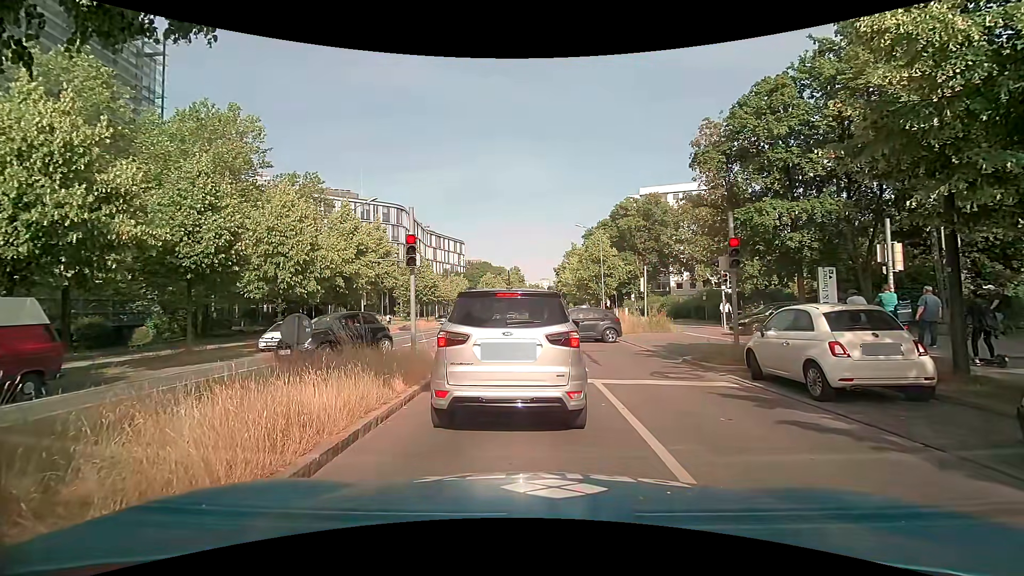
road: tertiary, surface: asphalt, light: Day
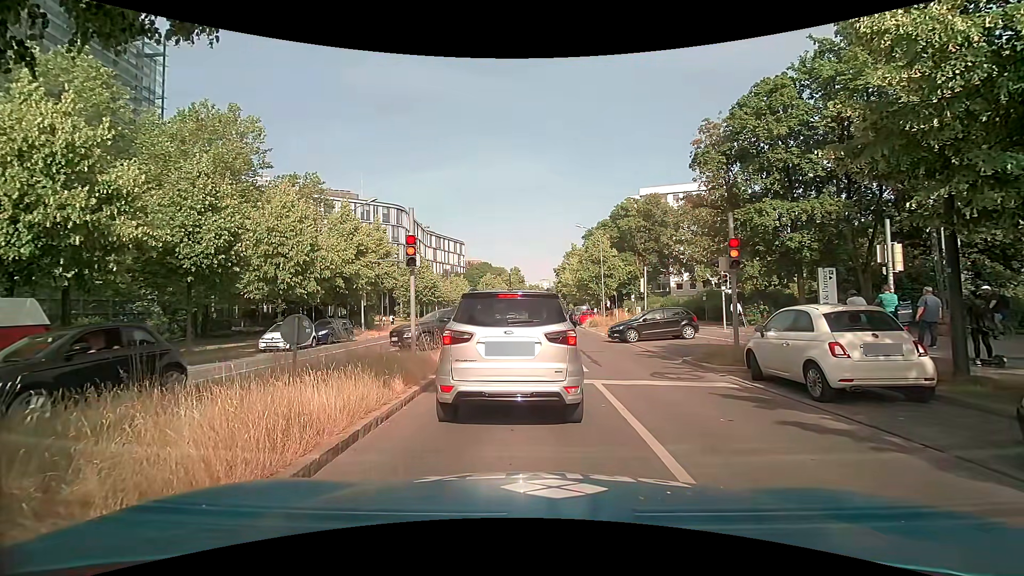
(0.0, +0.1) m; 0°
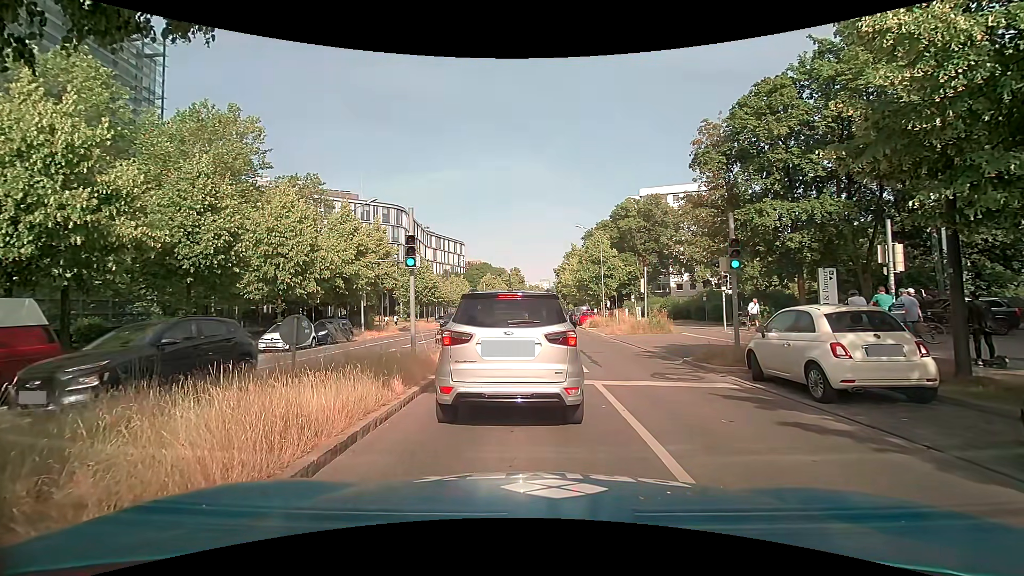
(0.0, 0.0) m; 0°
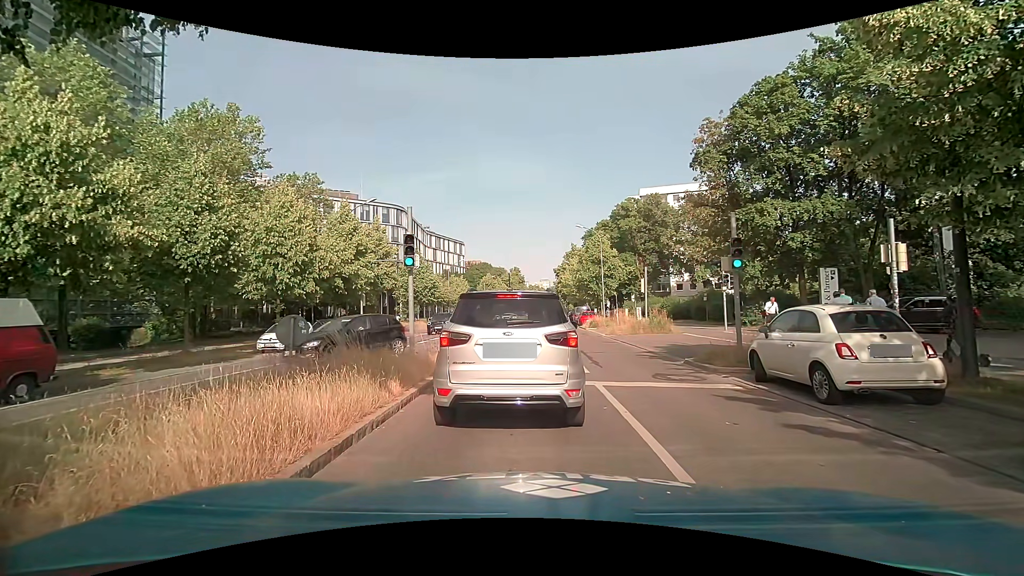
(0.0, +0.1) m; 0°
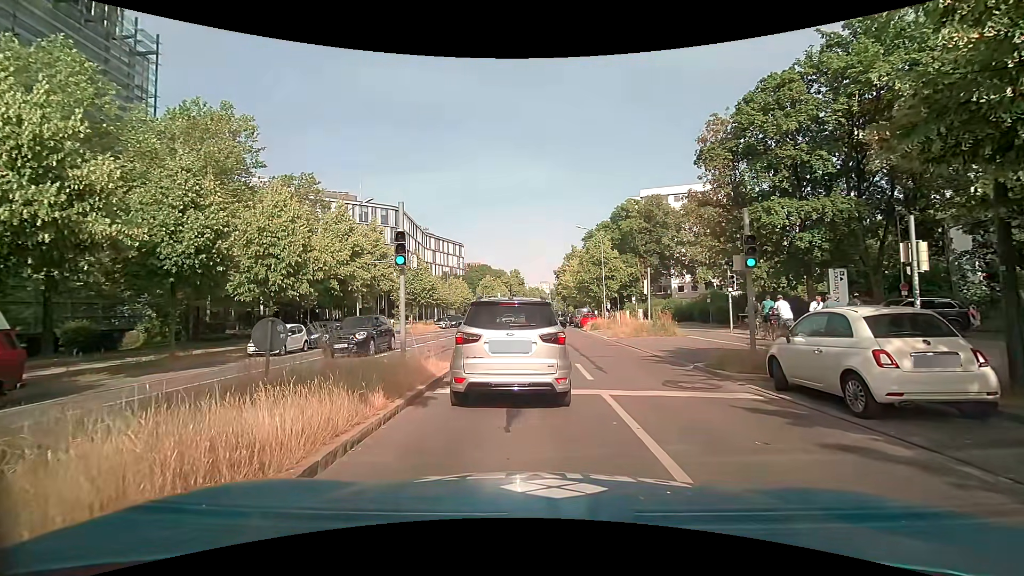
(0.0, +0.8) m; 0°
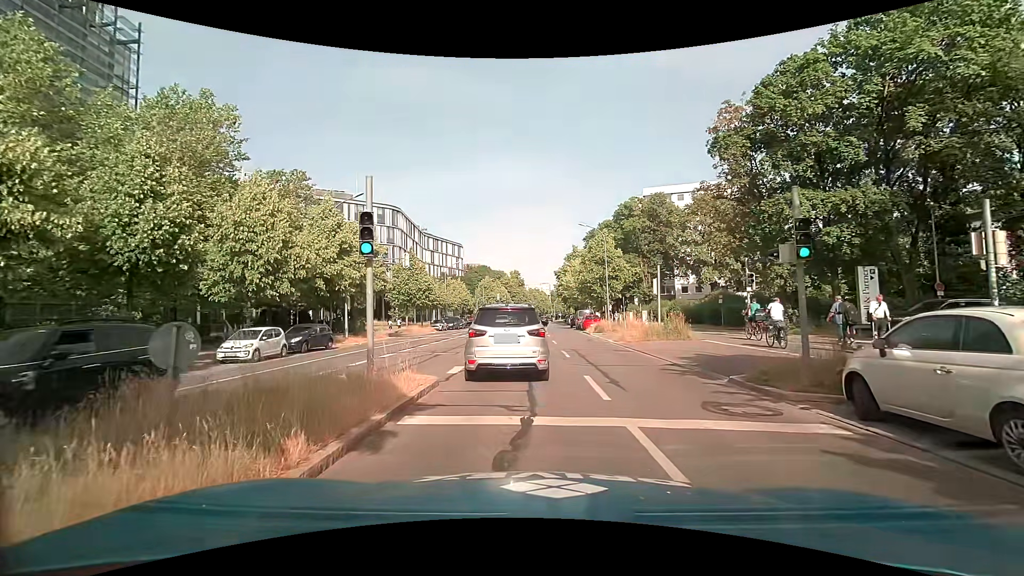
(0.0, +2.5) m; +2°
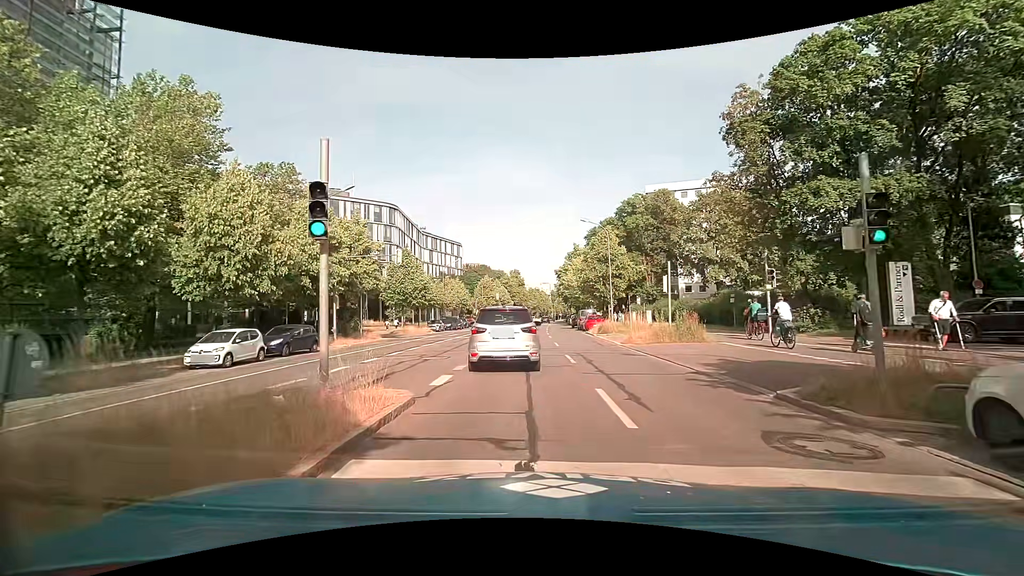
(0.0, +2.2) m; +1°
